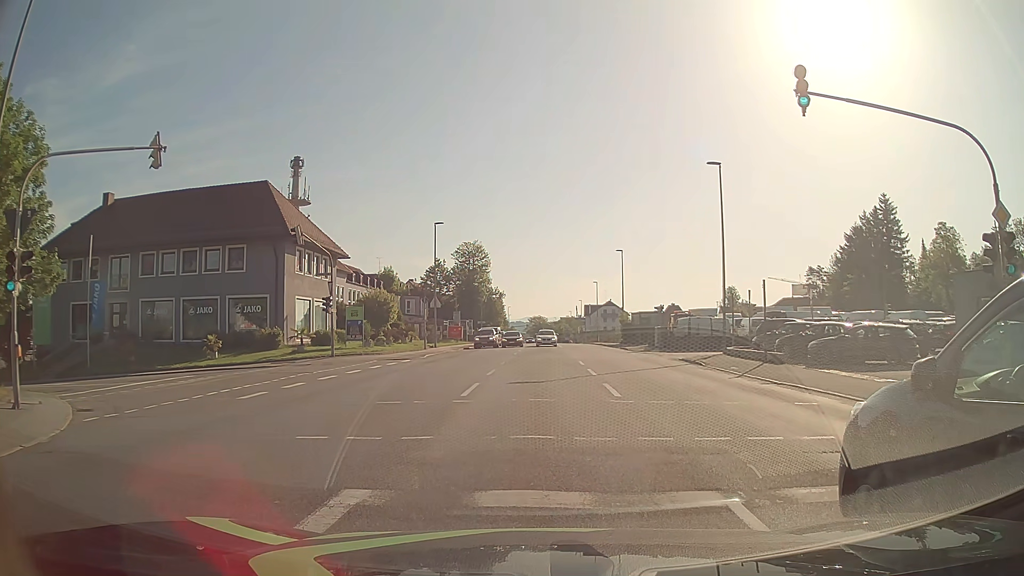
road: tertiary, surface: asphalt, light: Day
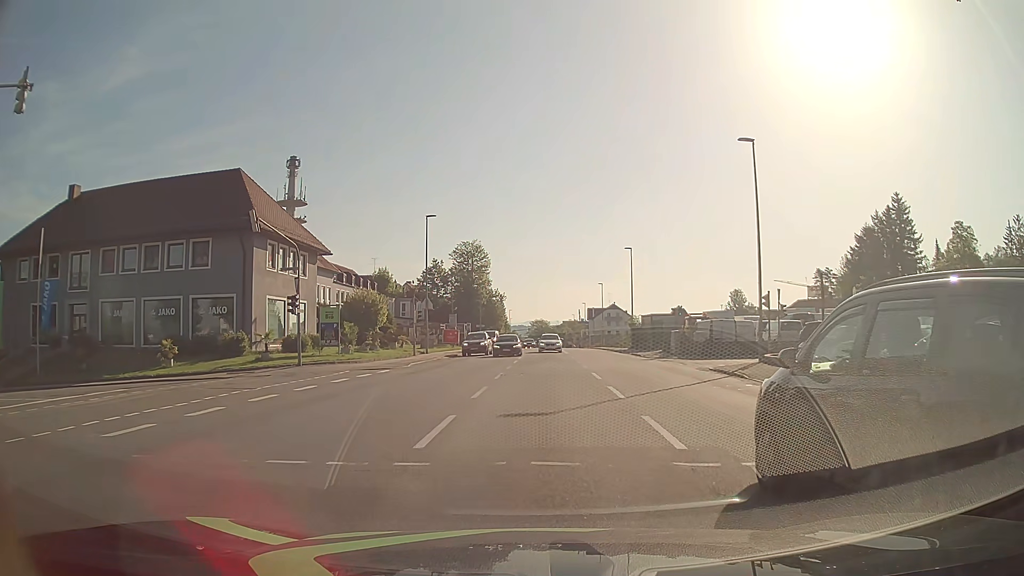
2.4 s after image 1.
(0.0, +5.9) m; +1°
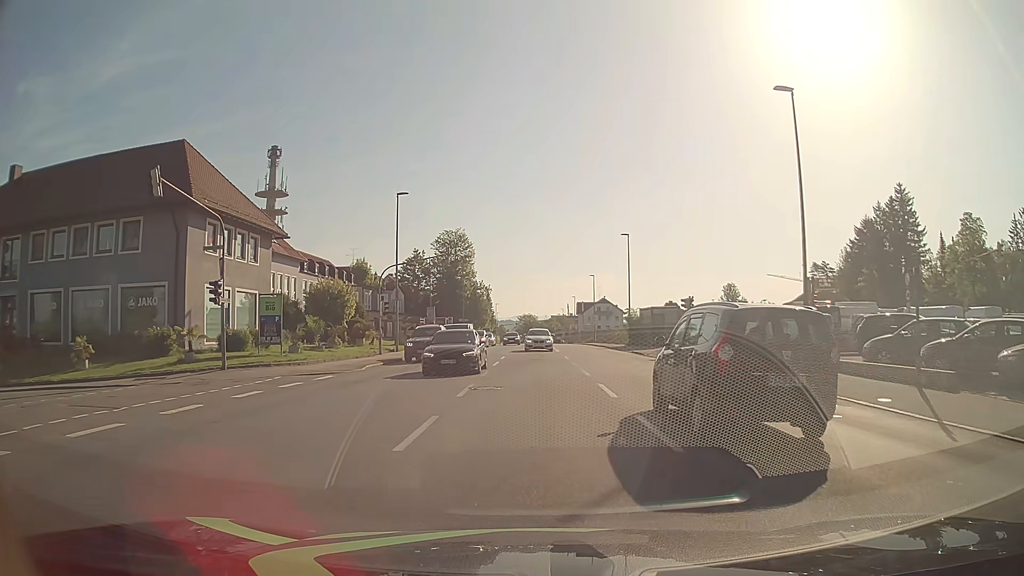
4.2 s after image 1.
(0.0, +6.5) m; 0°
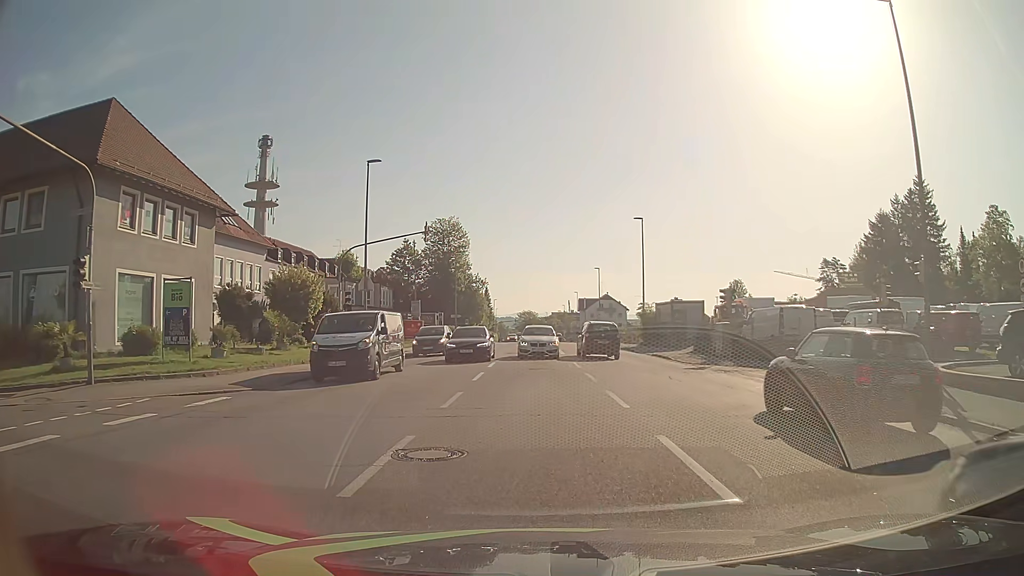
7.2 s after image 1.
(0.0, +7.9) m; +1°
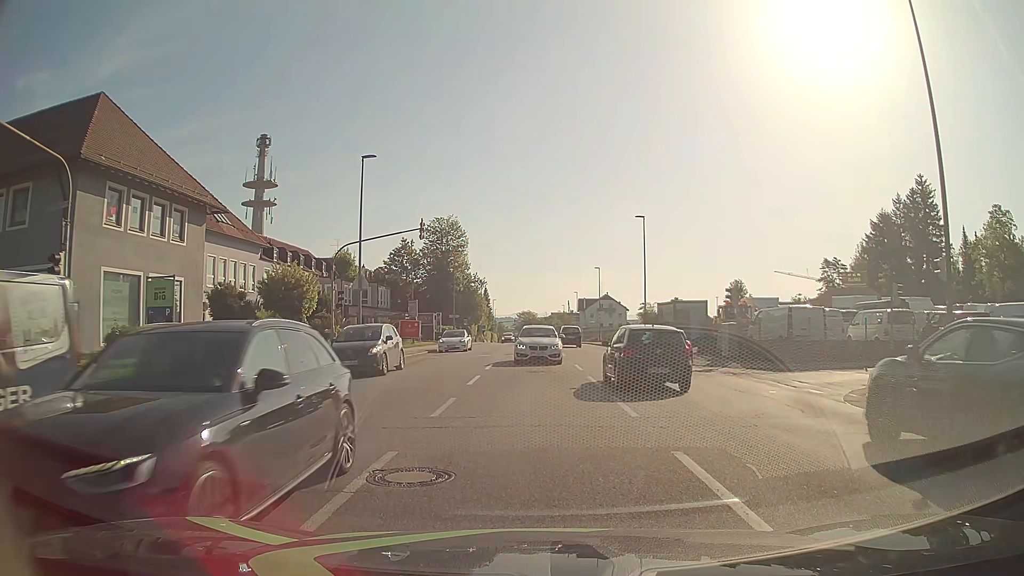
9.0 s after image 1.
(0.0, +1.0) m; 0°
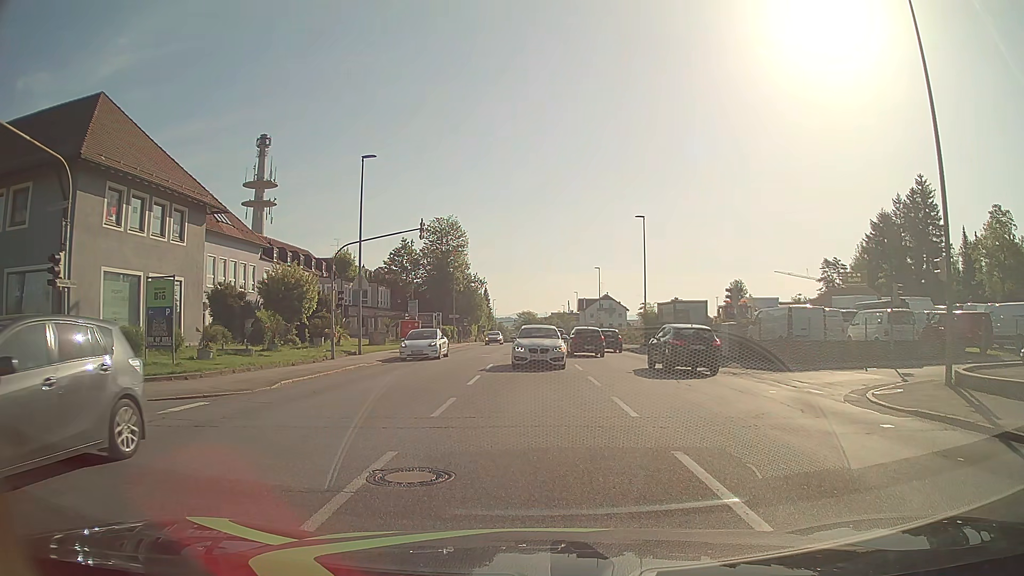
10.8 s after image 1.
(0.0, 0.0) m; 0°
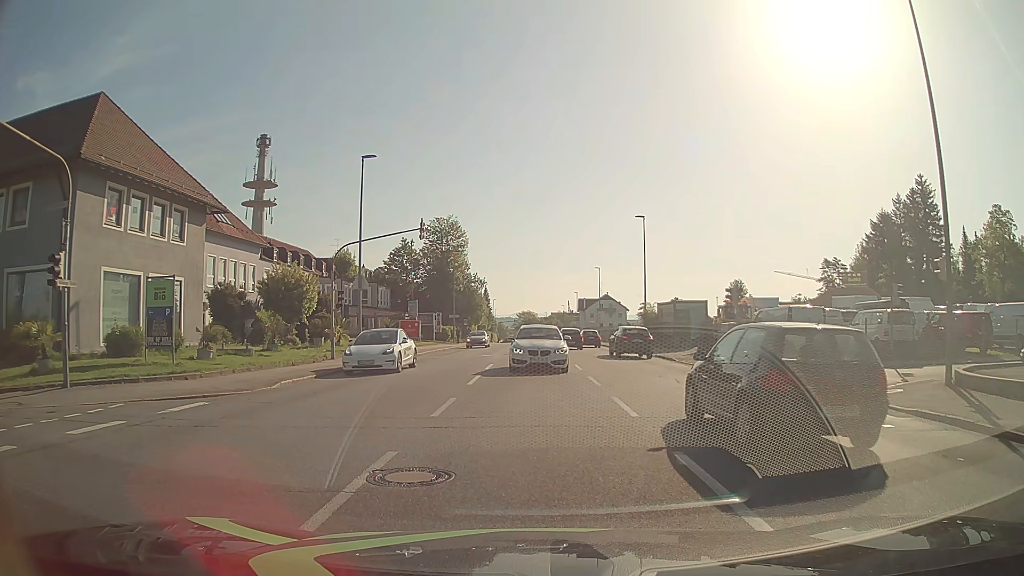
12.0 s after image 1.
(0.0, 0.0) m; 0°
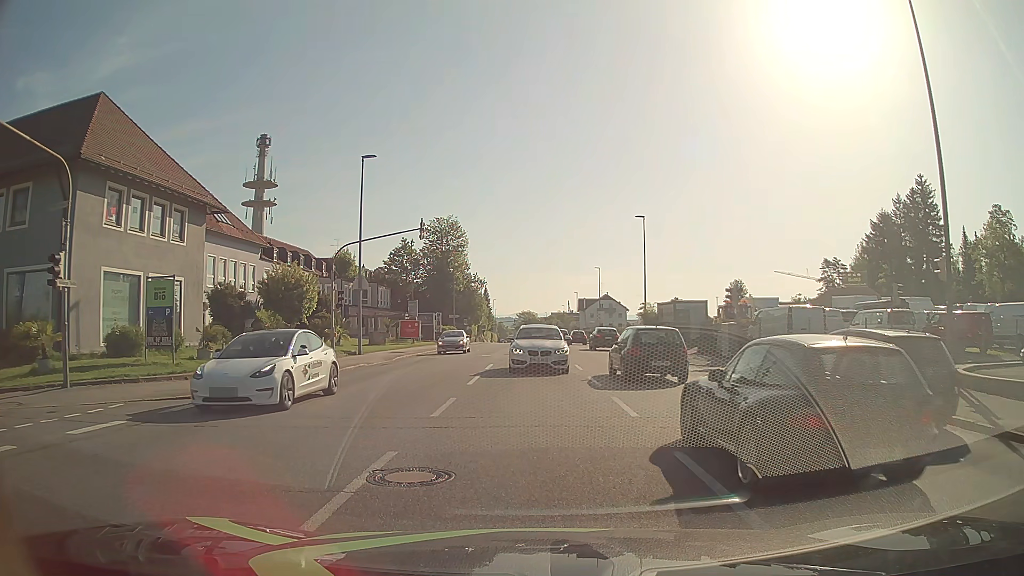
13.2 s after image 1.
(0.0, 0.0) m; 0°
